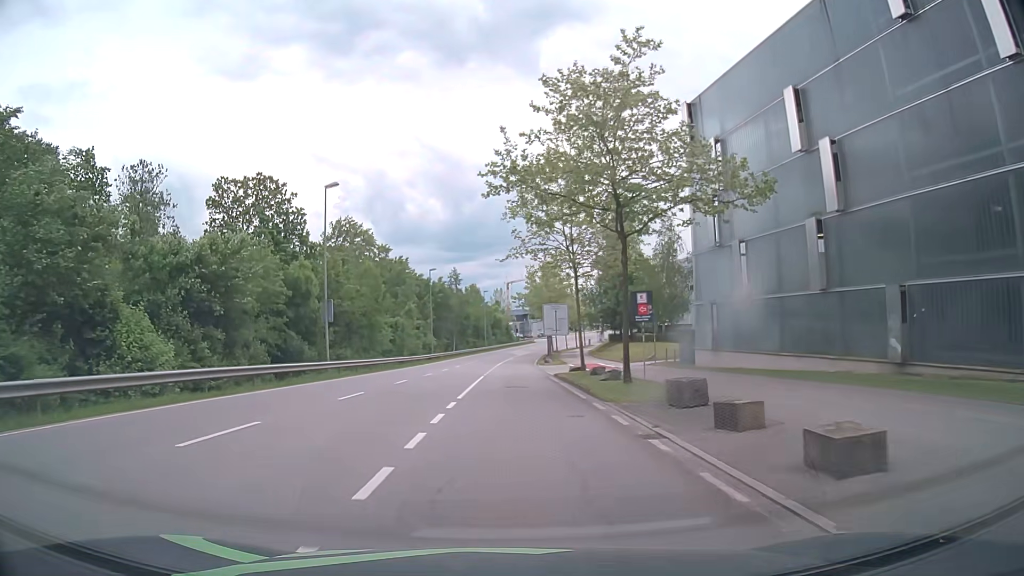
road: secondary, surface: asphalt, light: Day
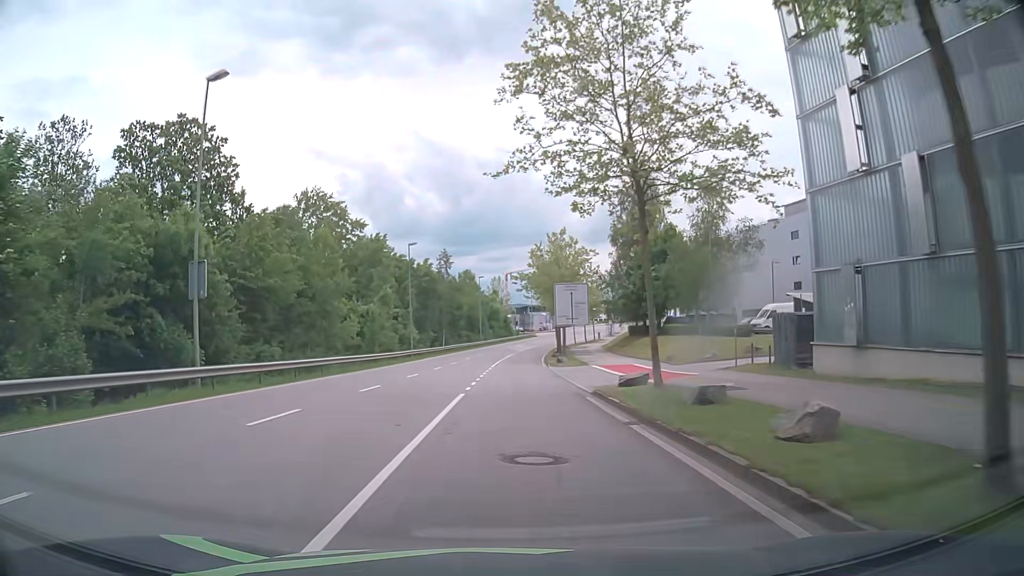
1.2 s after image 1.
(-0.1, +15.5) m; -1°
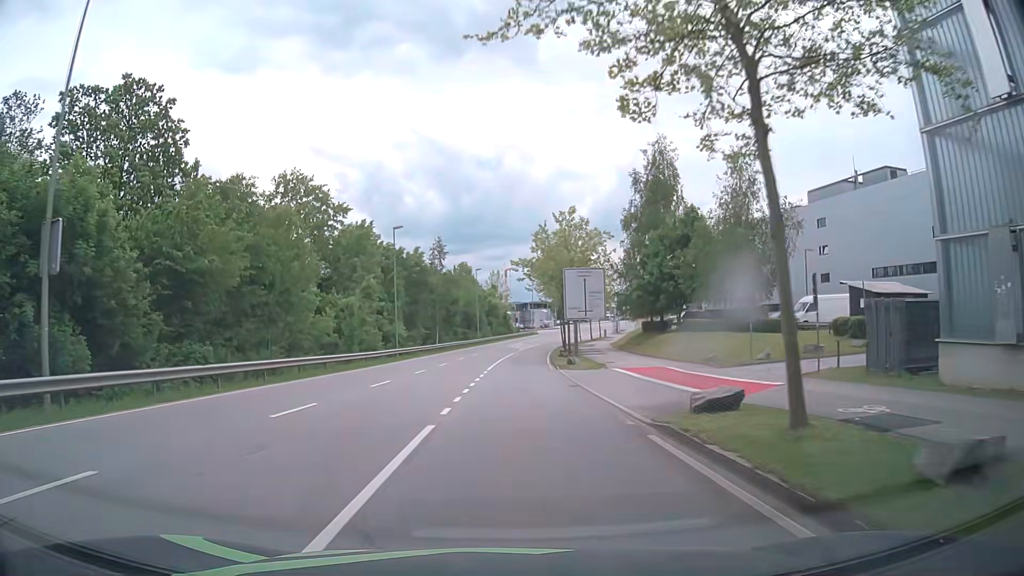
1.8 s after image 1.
(+0.1, +7.7) m; +1°
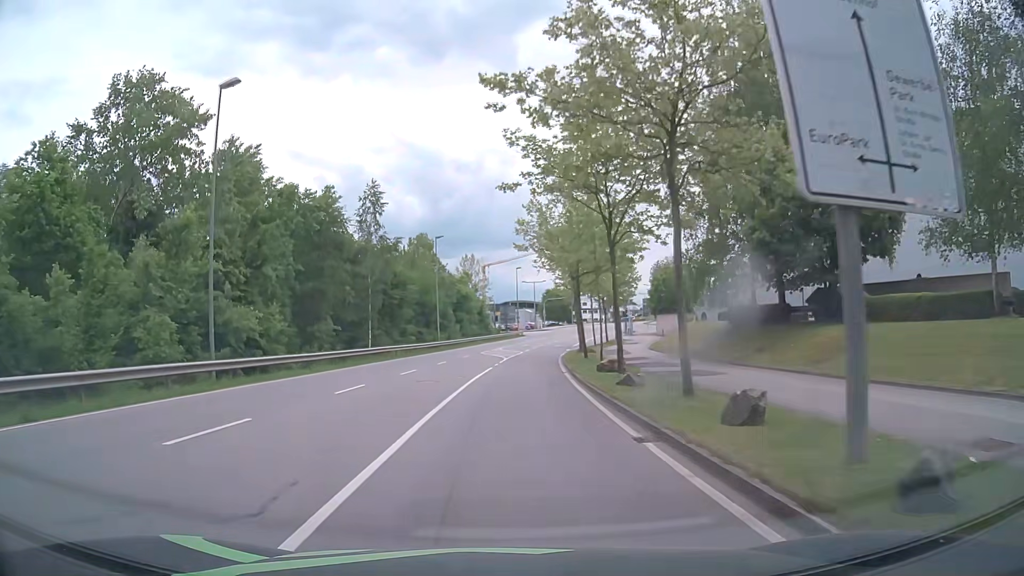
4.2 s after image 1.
(+0.4, +30.9) m; +2°
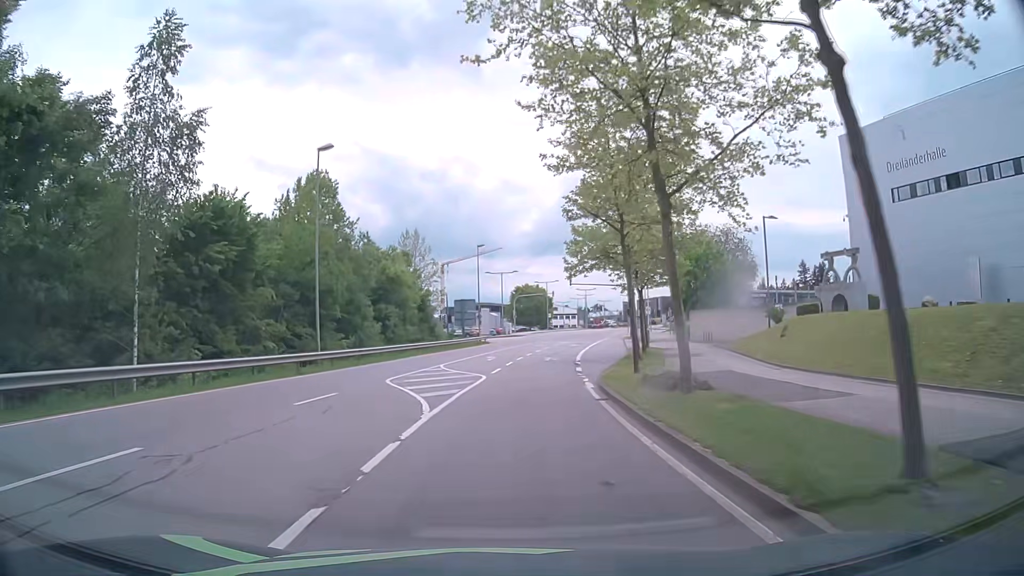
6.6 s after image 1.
(+0.7, +30.5) m; +4°
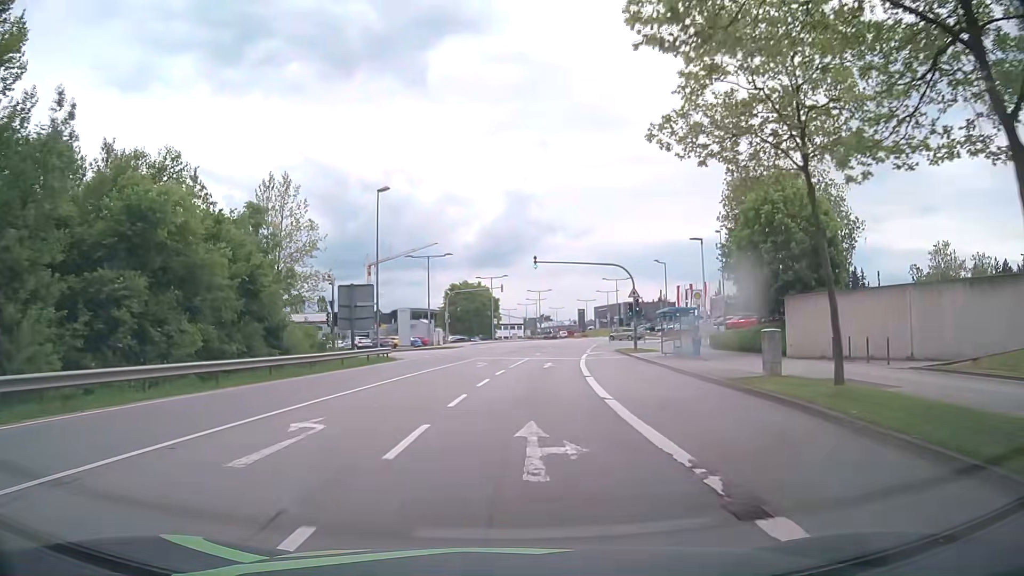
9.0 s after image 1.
(+1.0, +30.1) m; +5°
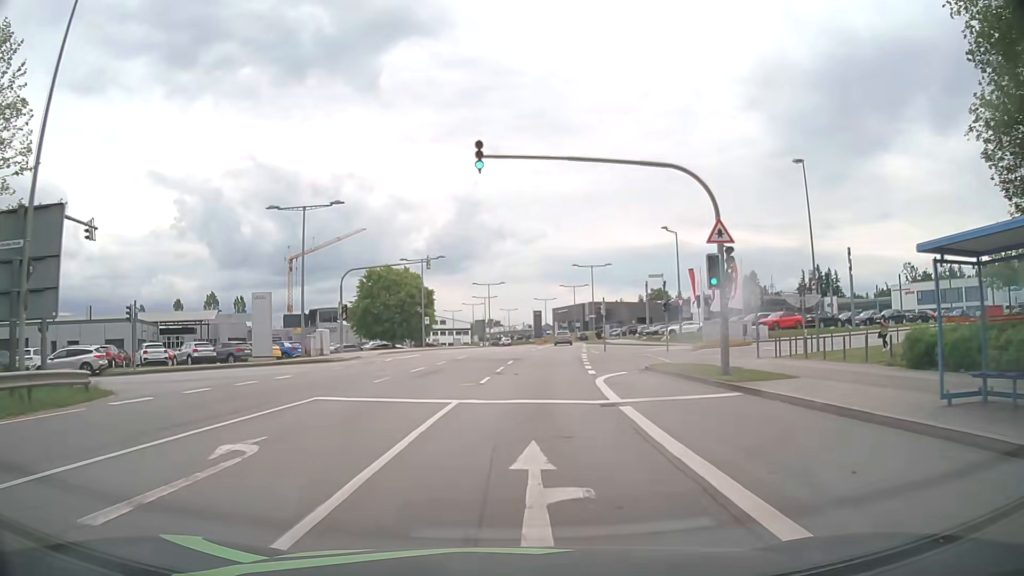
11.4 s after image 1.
(+1.2, +27.3) m; +4°
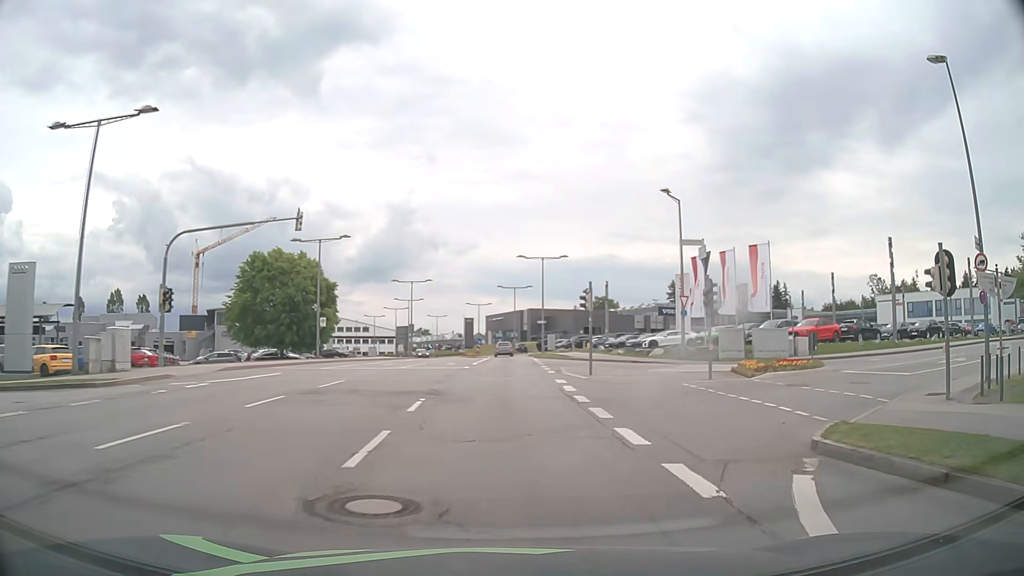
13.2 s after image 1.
(+0.4, +17.7) m; +4°
(+2, +10) (+8, +17) (+17, +22) (+26, +26) (+35, +31) (+44, +36) (+53, +40) (+61, +45) (+70, +50) (+79, +54) m
